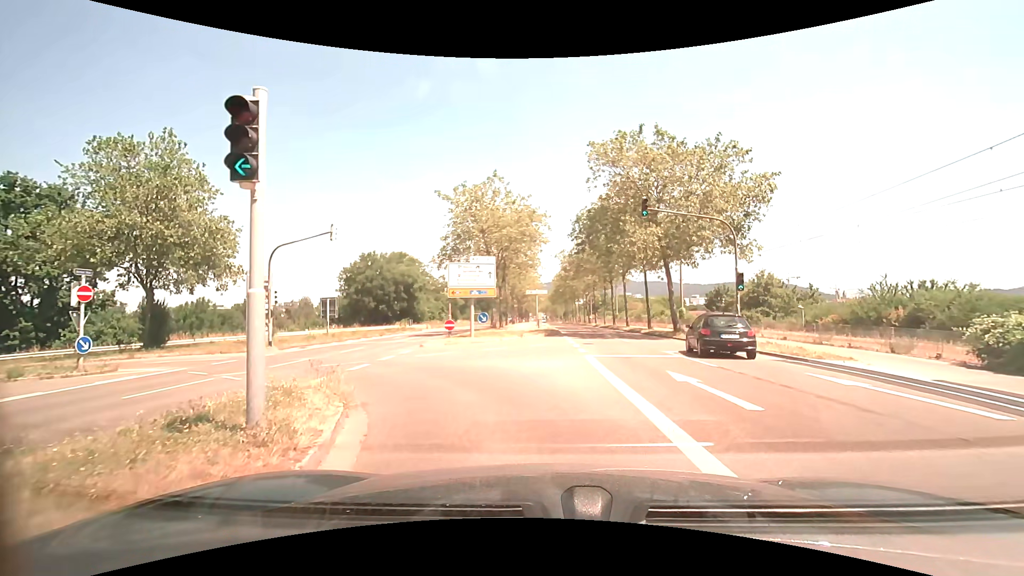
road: secondary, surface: asphalt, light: Day
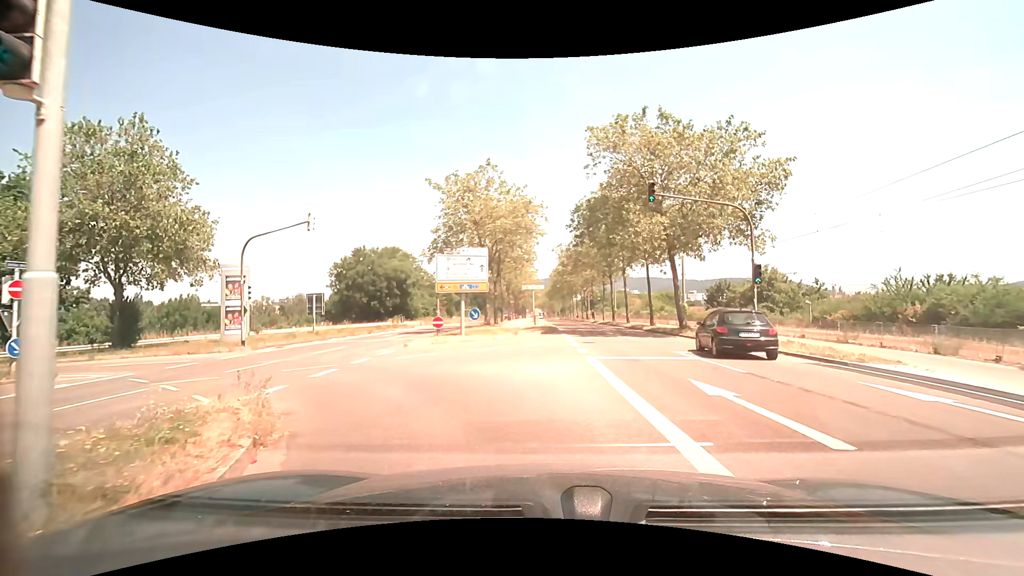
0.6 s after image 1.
(0.0, +2.2) m; 0°
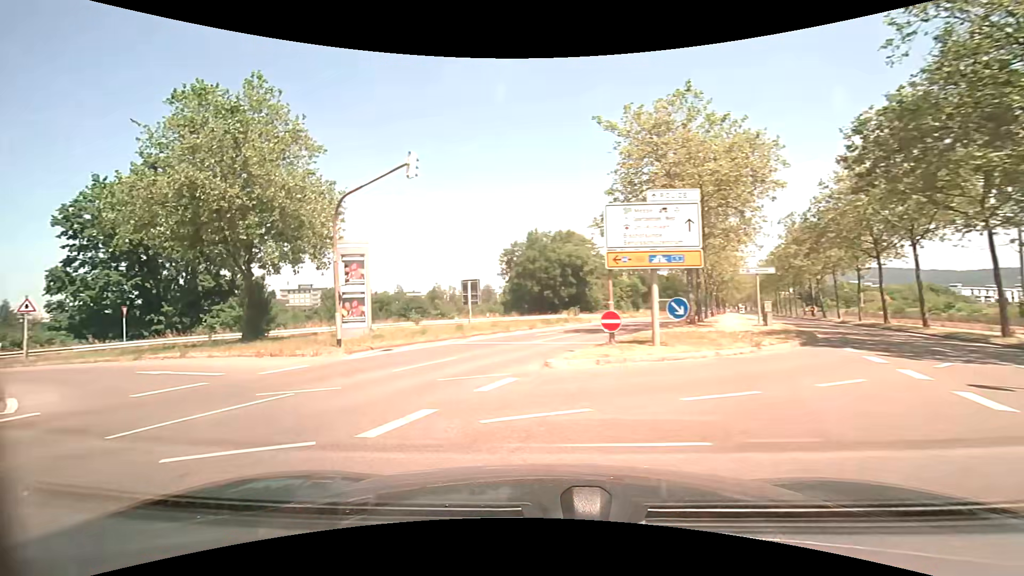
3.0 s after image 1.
(-1.1, +10.6) m; -22°
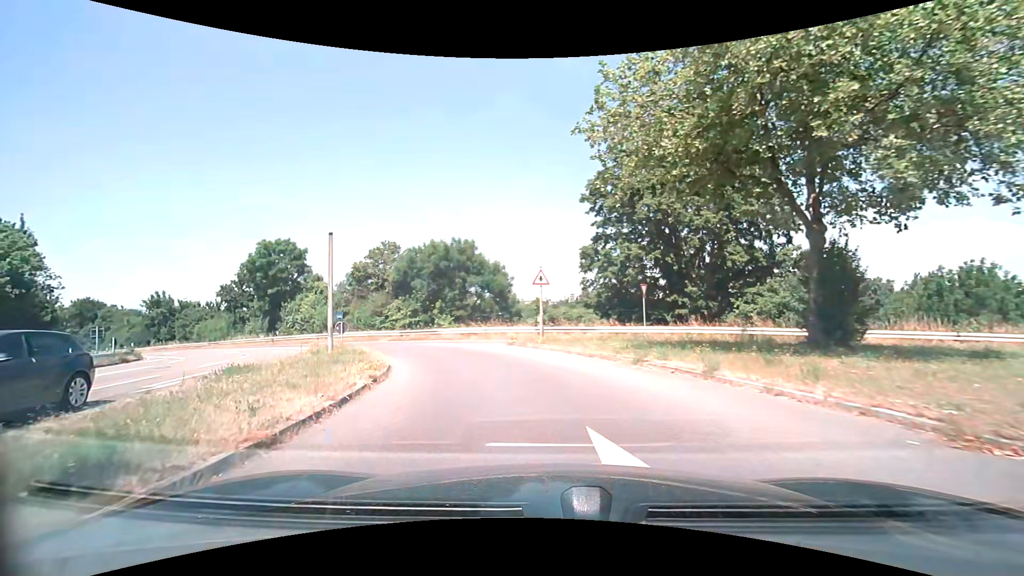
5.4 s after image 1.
(-6.6, +12.1) m; -54°
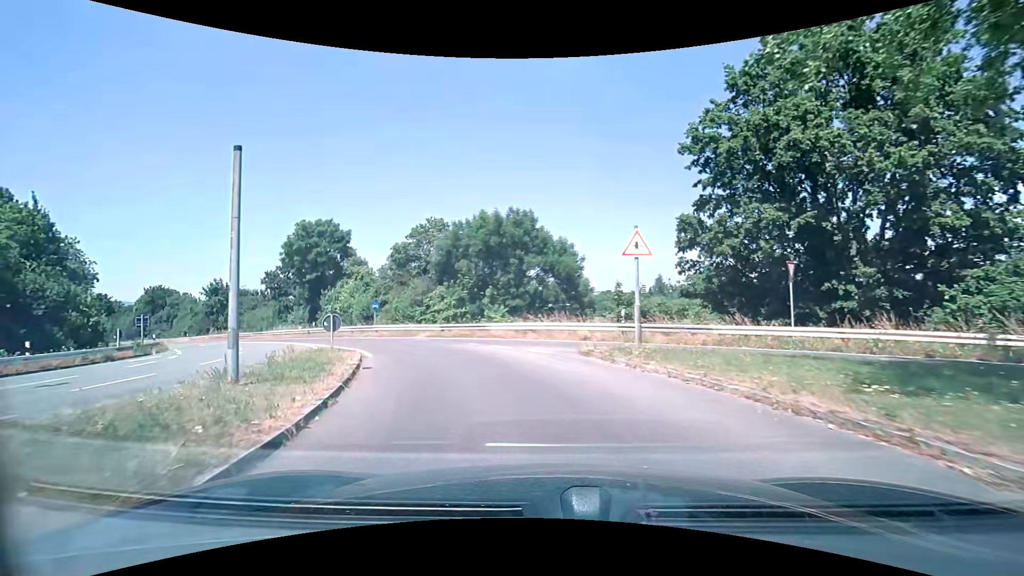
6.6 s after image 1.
(-0.4, +8.8) m; -8°
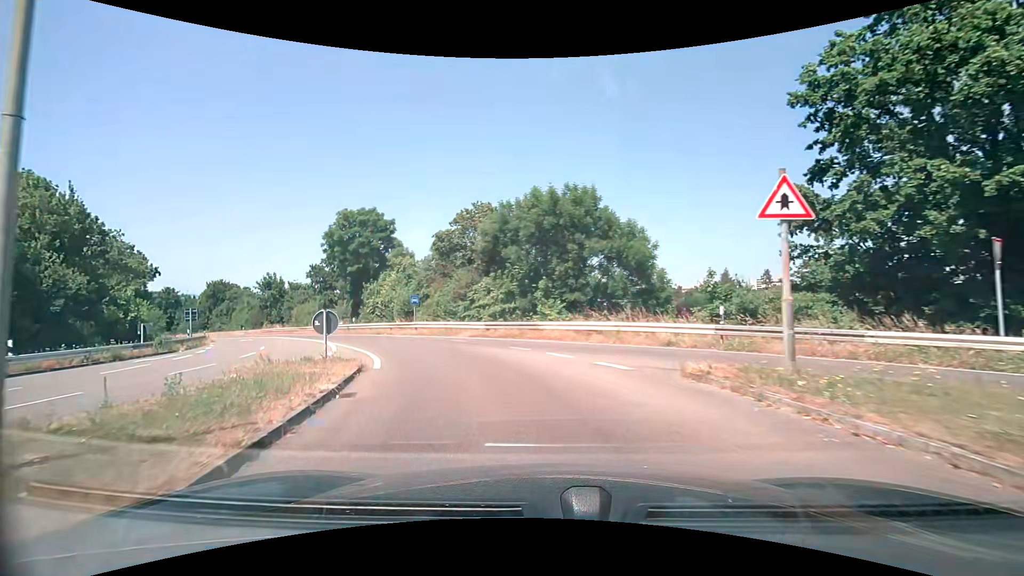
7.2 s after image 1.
(-0.2, +5.0) m; -6°
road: trunk_link
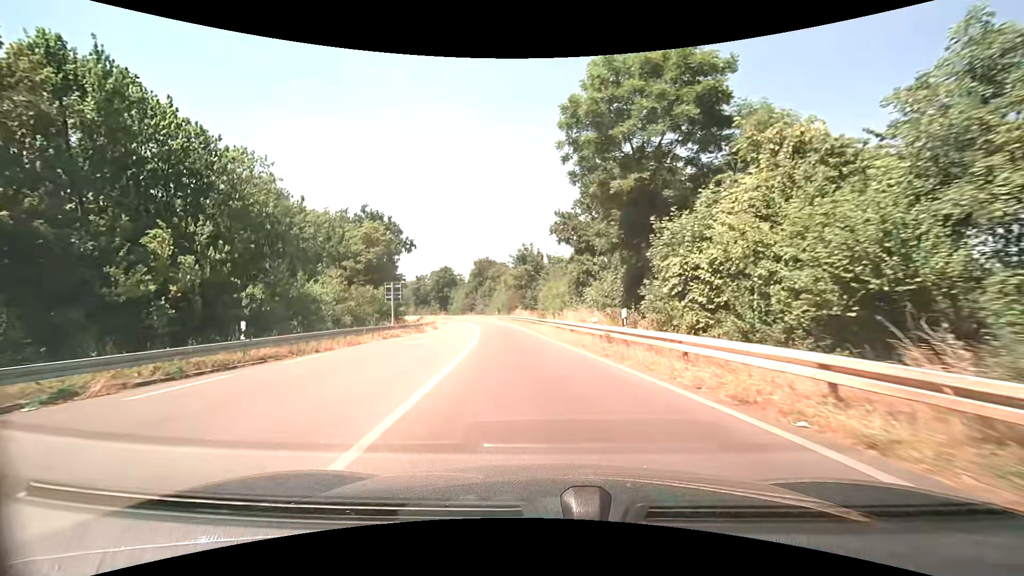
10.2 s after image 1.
(-9.4, +28.1) m; -31°
(0, +10) (-1, +20) (-3, +30) (-4, +40) (-5, +50) (-7, +59) (-9, +69) (-12, +79) (-15, +88) (-19, +98) m
